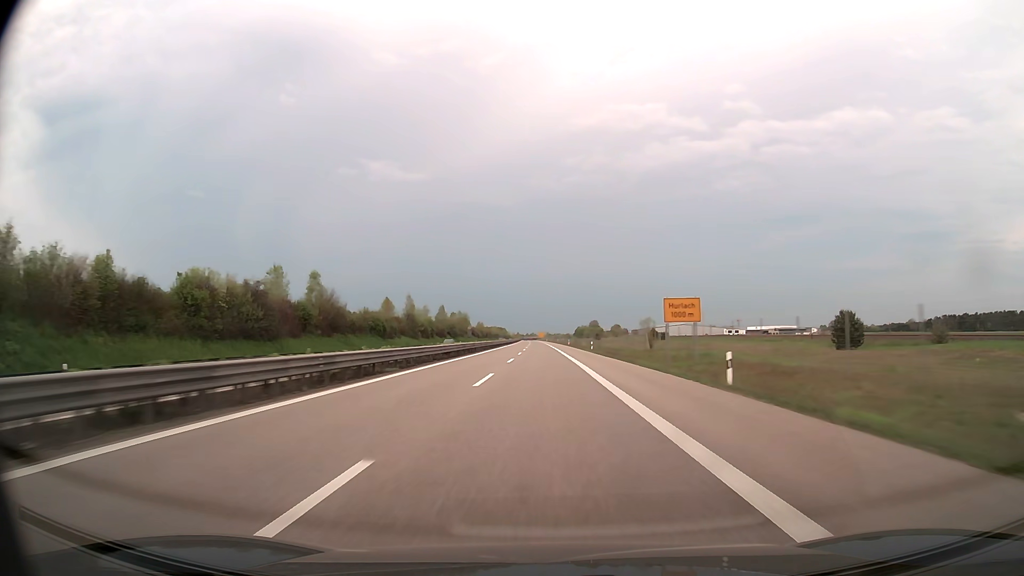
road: trunk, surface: asphalt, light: Day
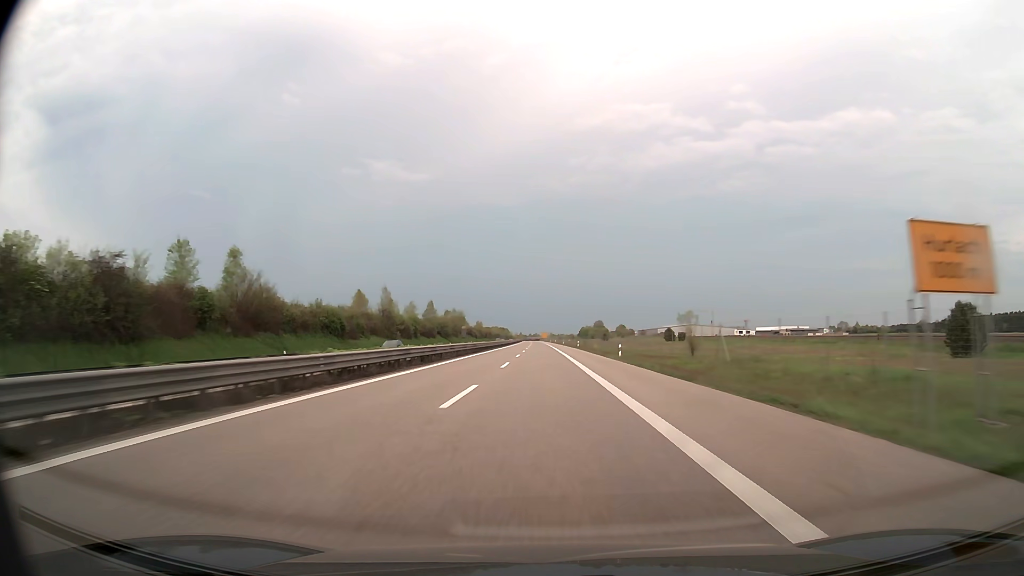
(-0.1, +23.8) m; 0°
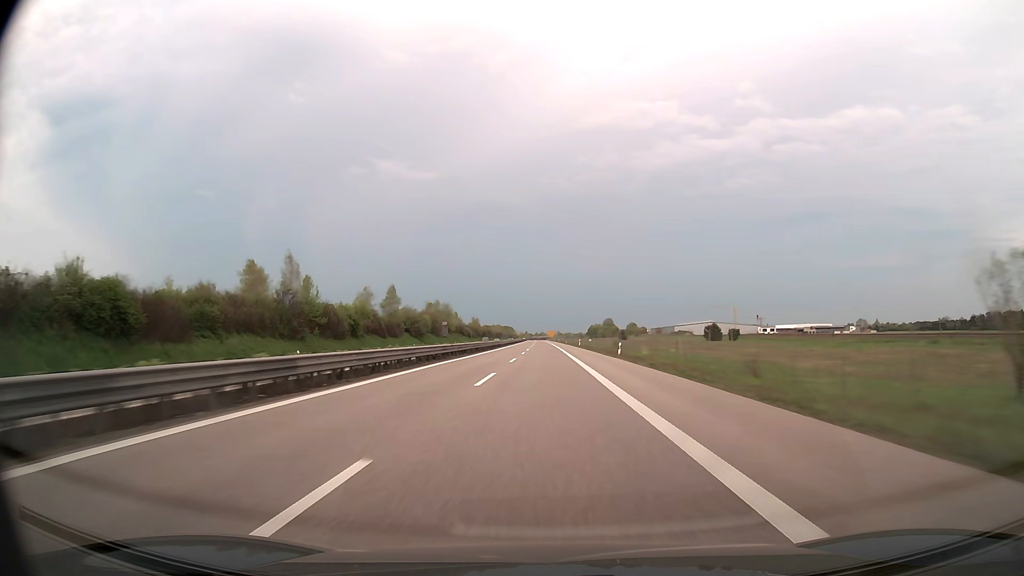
(-0.3, +47.6) m; -1°
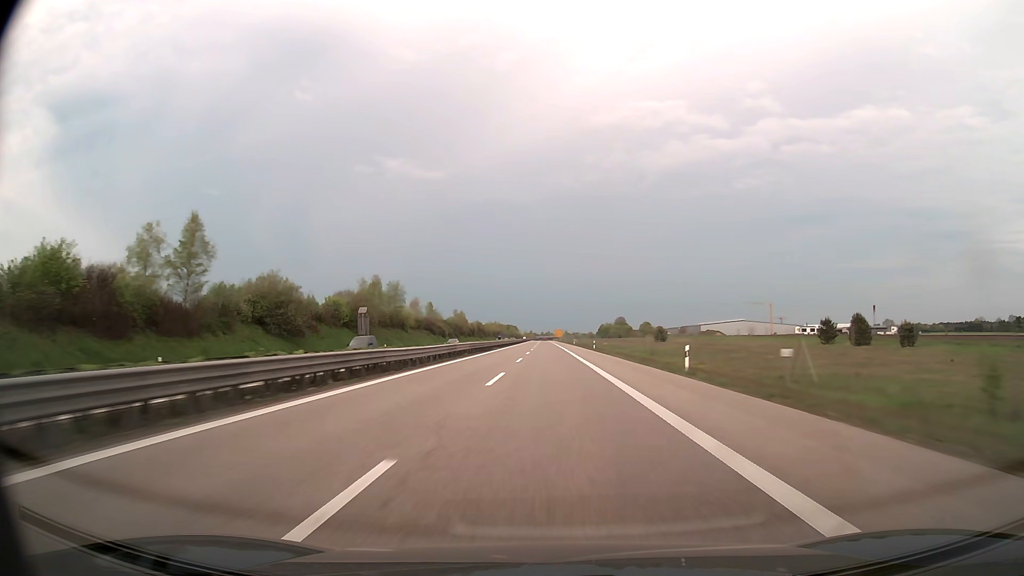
(-0.5, +71.4) m; -1°
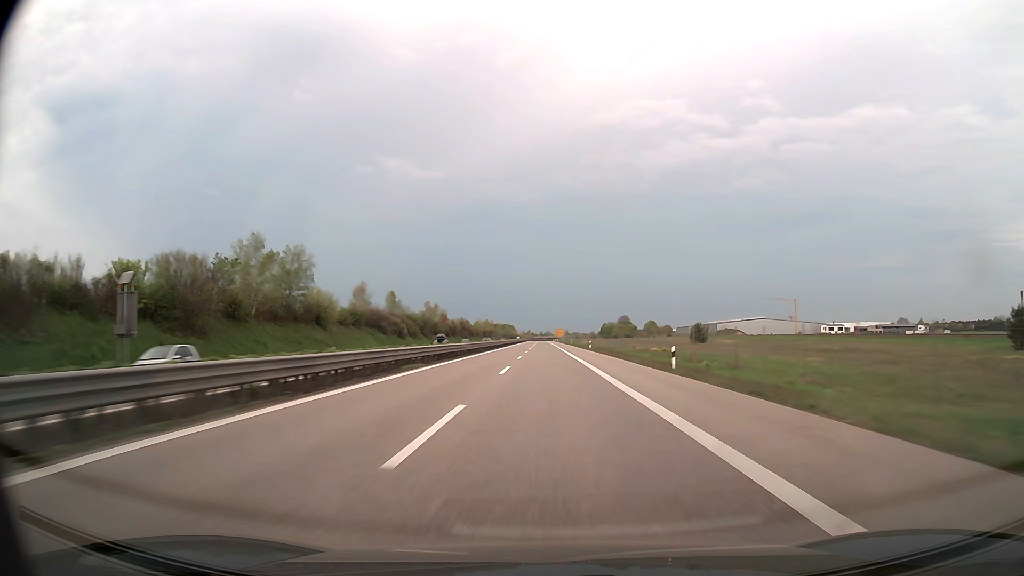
(0.0, +47.6) m; 0°
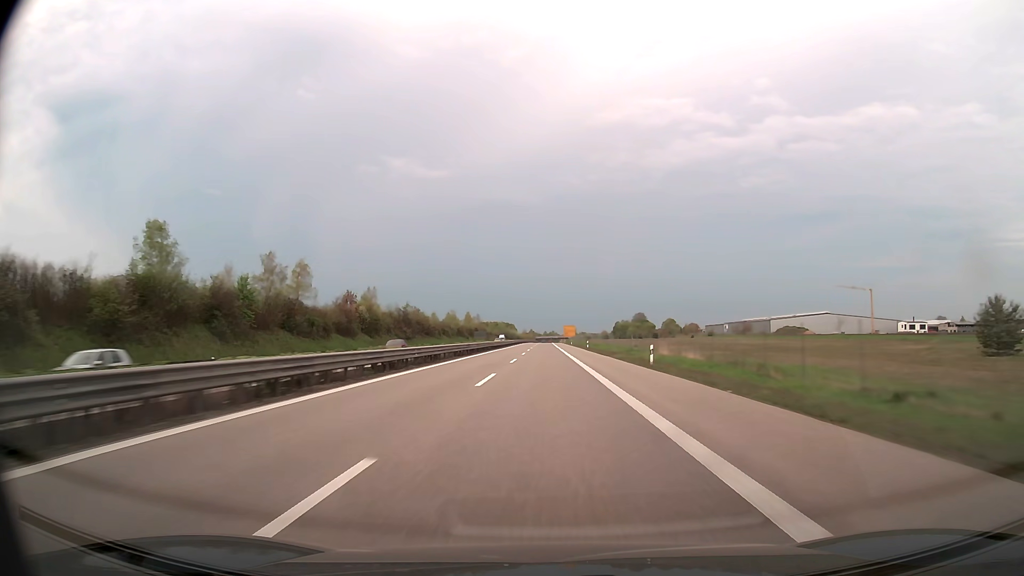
(-0.2, +95.3) m; 0°
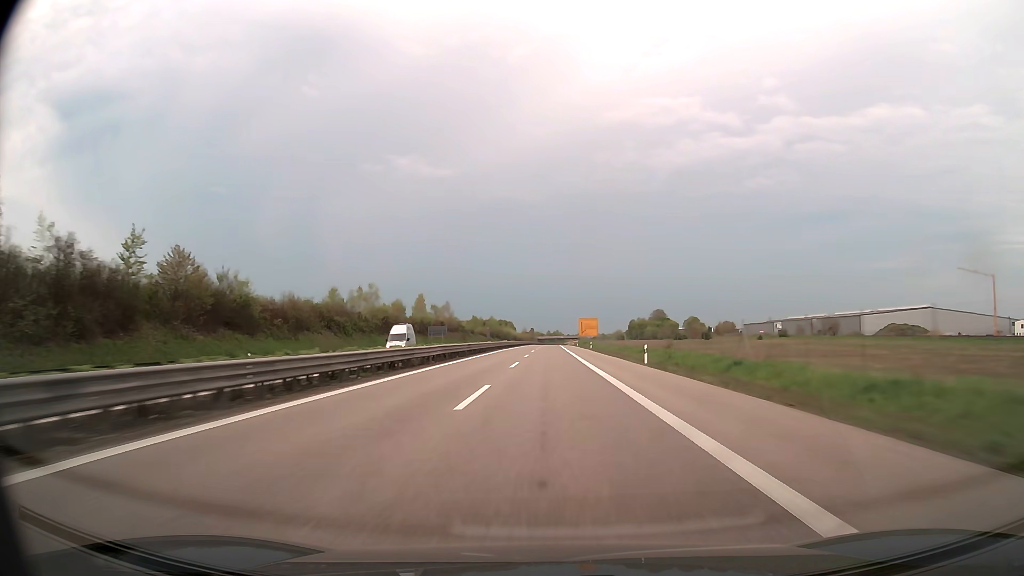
(-0.4, +95.3) m; 0°
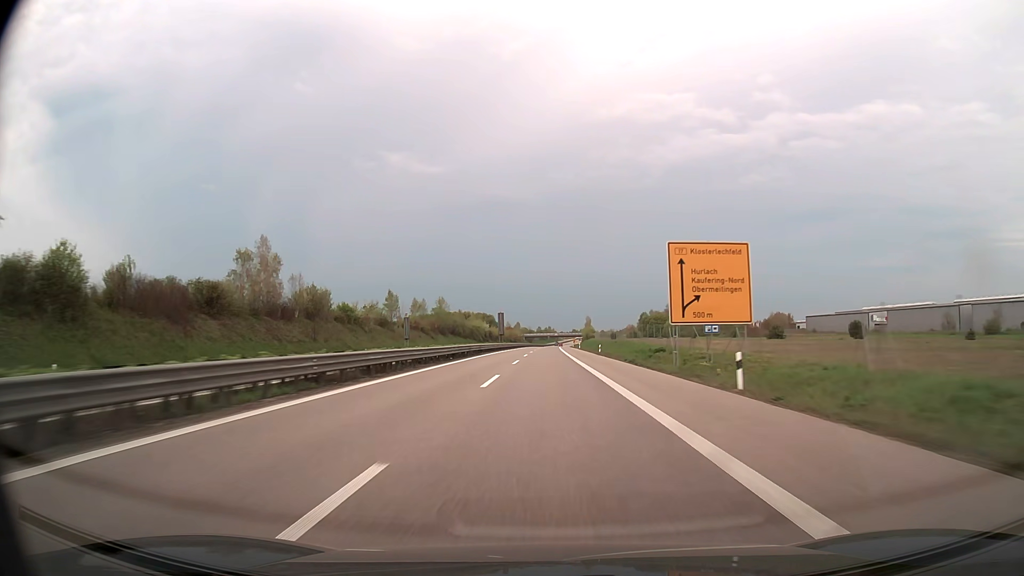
(+0.9, +119.2) m; +1°
(0, +10) (0, +20) (0, +30) (0, +40) (0, +50) (0, +60) (0, +70) (0, +80) (0, +90) (0, +100) m
